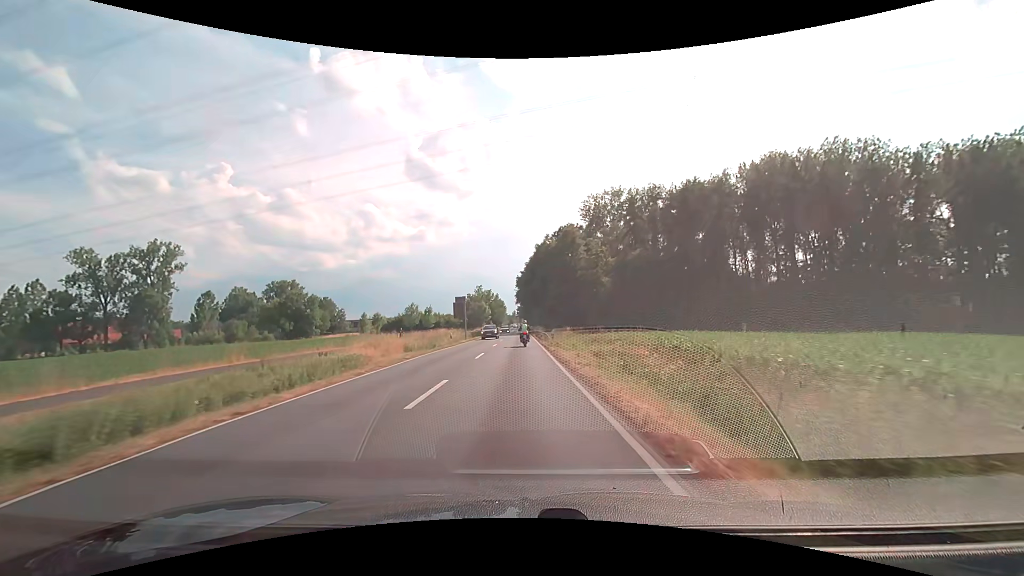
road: secondary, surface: asphalt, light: Day
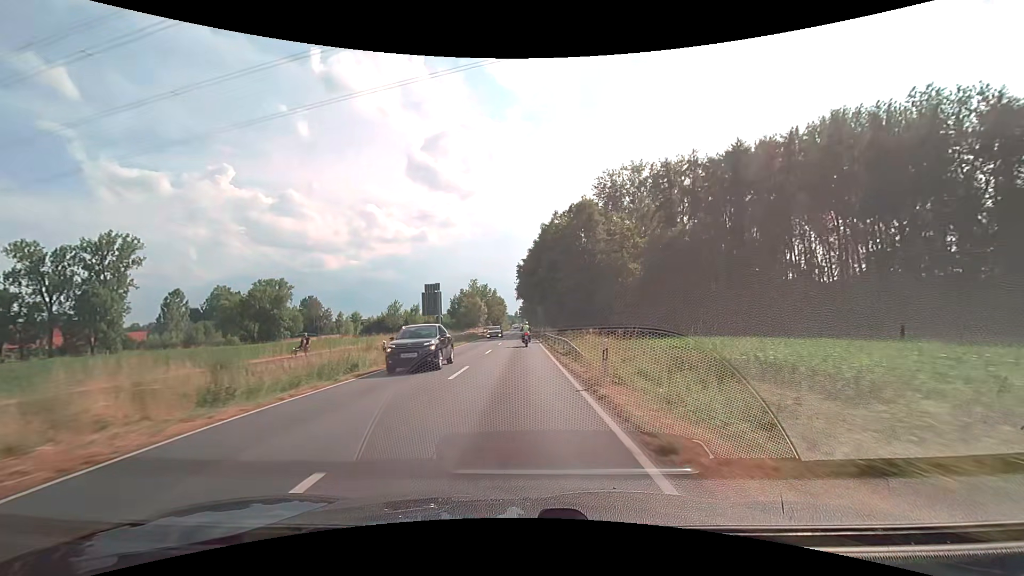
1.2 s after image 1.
(-0.1, +19.6) m; 0°
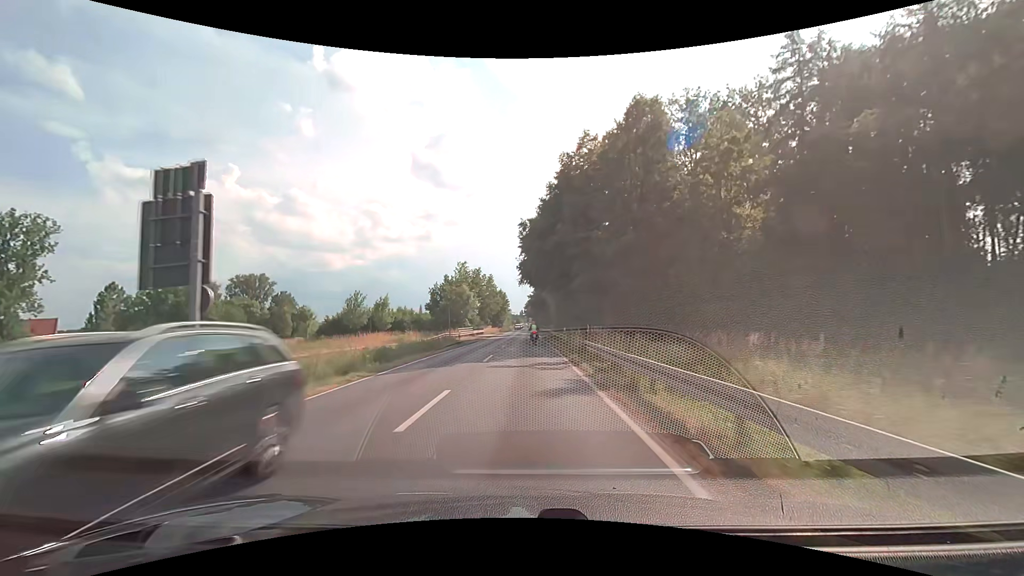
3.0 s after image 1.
(-0.2, +30.3) m; -1°
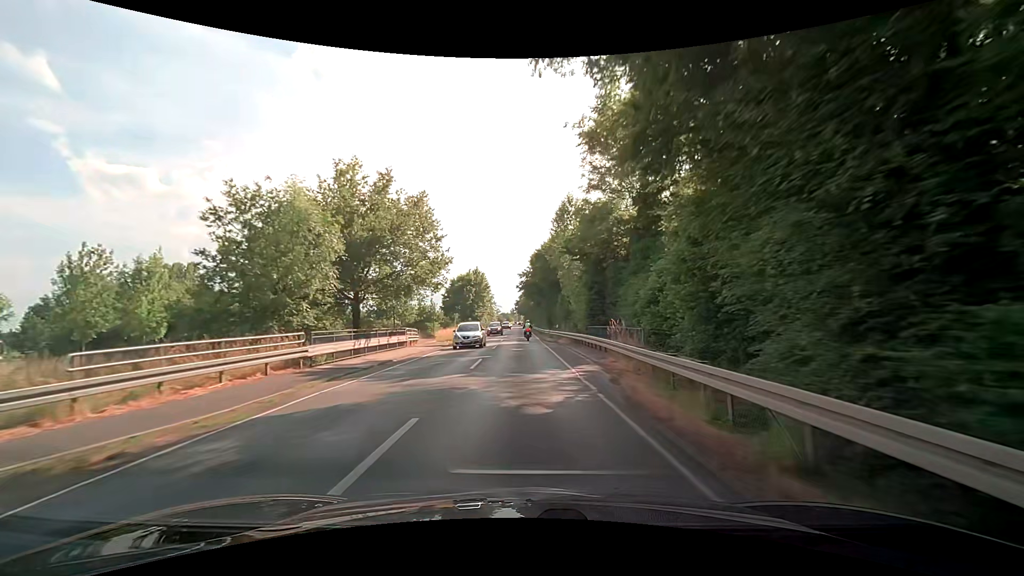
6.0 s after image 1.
(+0.2, +51.3) m; +1°
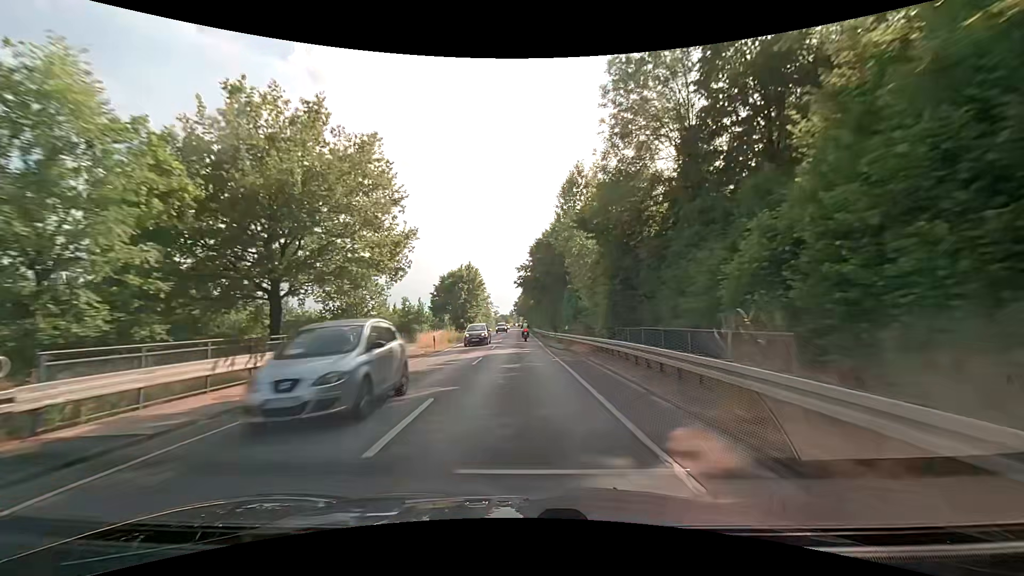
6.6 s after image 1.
(0.0, +10.2) m; 0°
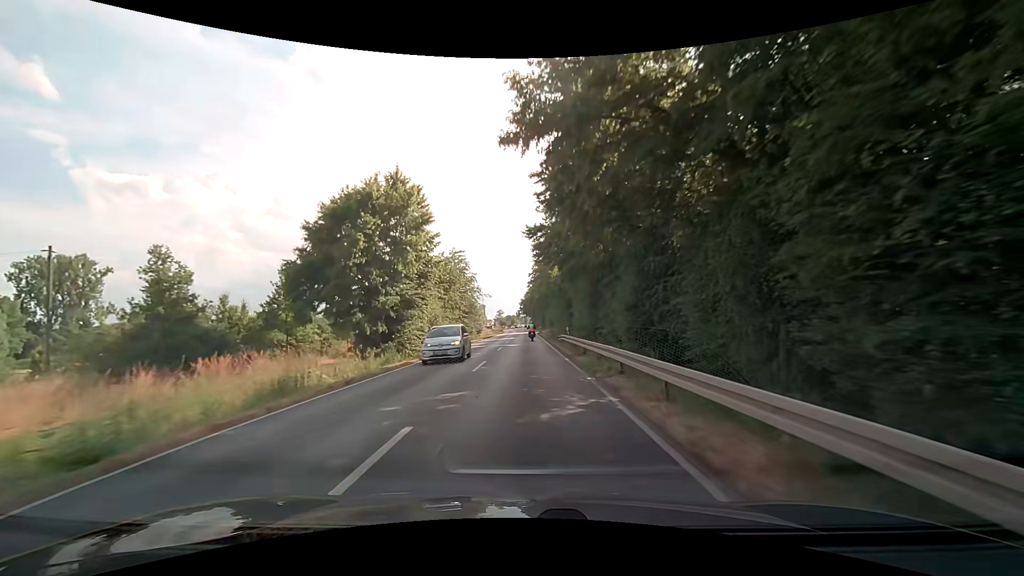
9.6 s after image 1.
(-0.3, +50.5) m; -1°
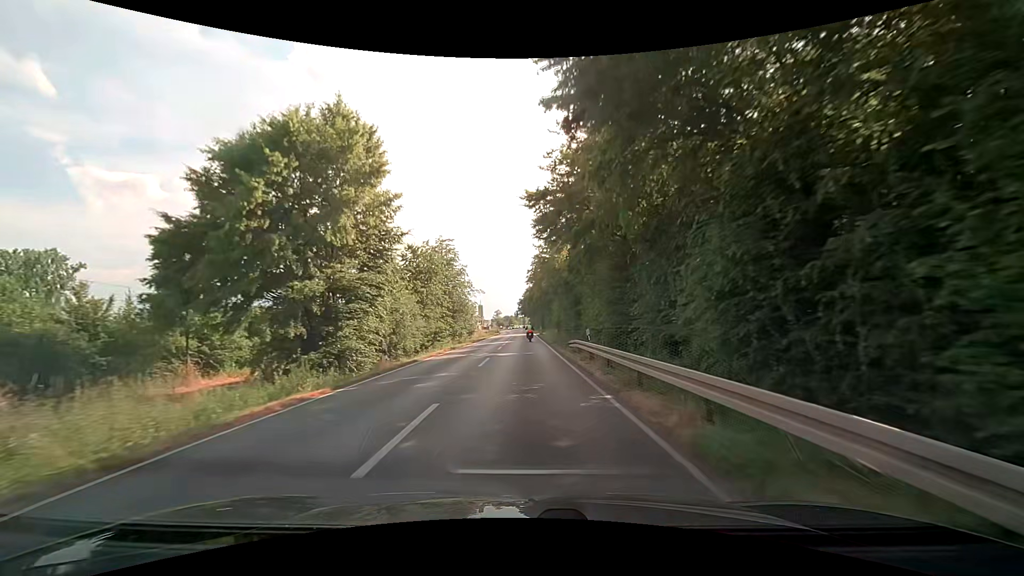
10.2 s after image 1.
(0.0, +10.1) m; 0°
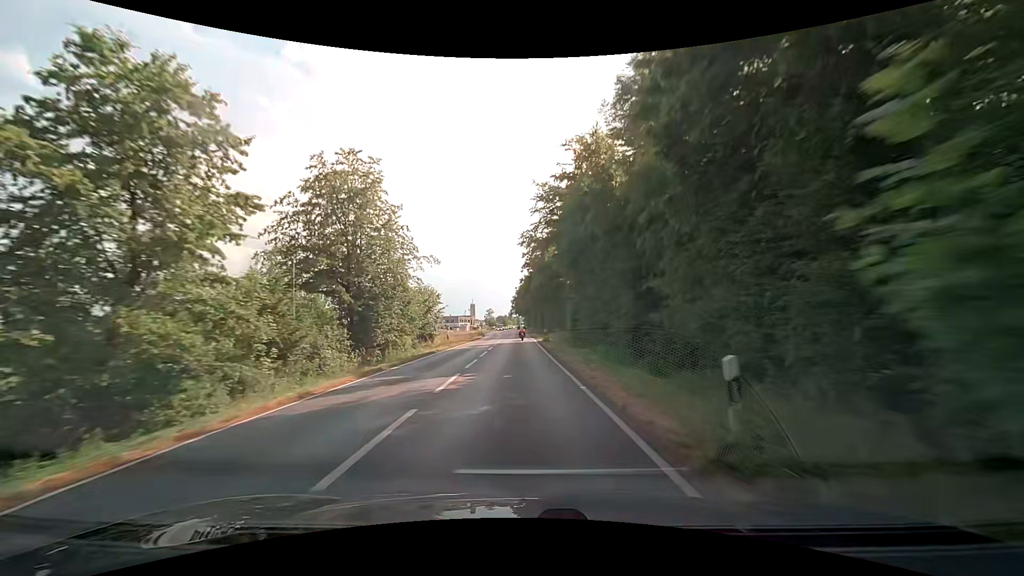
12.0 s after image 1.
(+0.4, +30.5) m; +1°
(0, +10) (0, +20) (0, +30) (0, +40) (0, +50) (-1, +60) (-1, +70) (-1, +80) (-1, +90) (-1, +100) m
